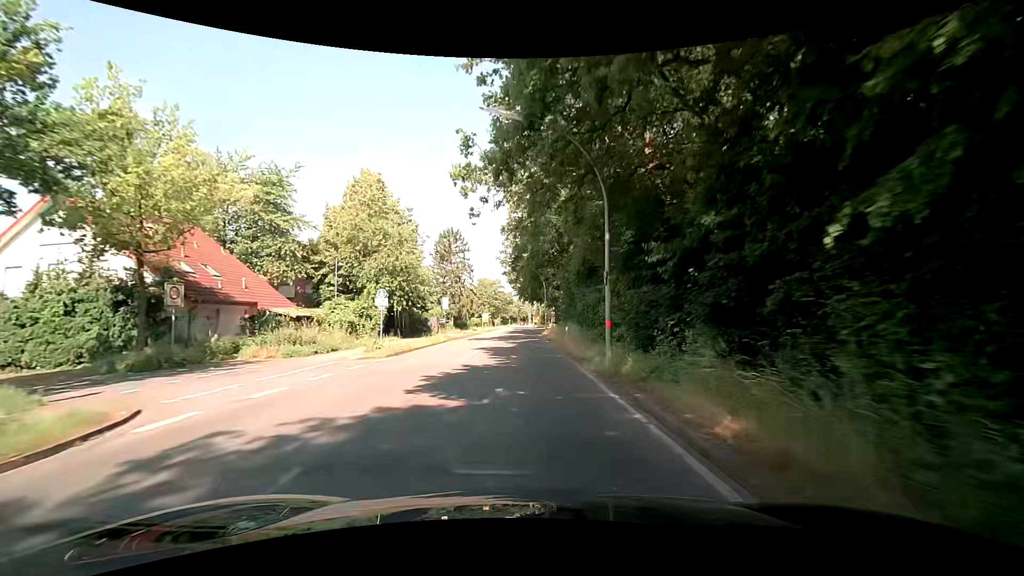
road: secondary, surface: asphalt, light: Day
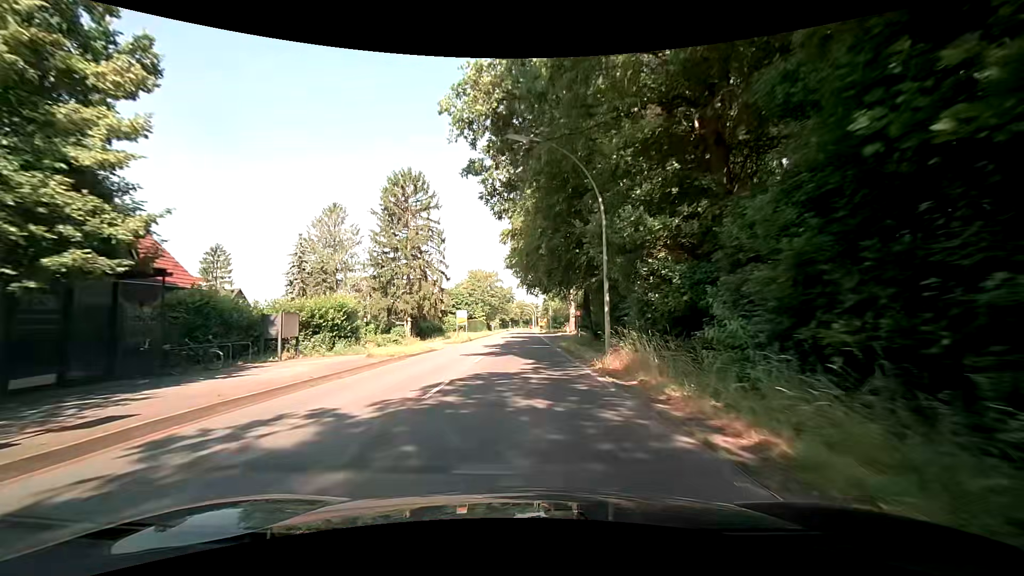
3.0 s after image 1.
(-0.5, +38.0) m; 0°
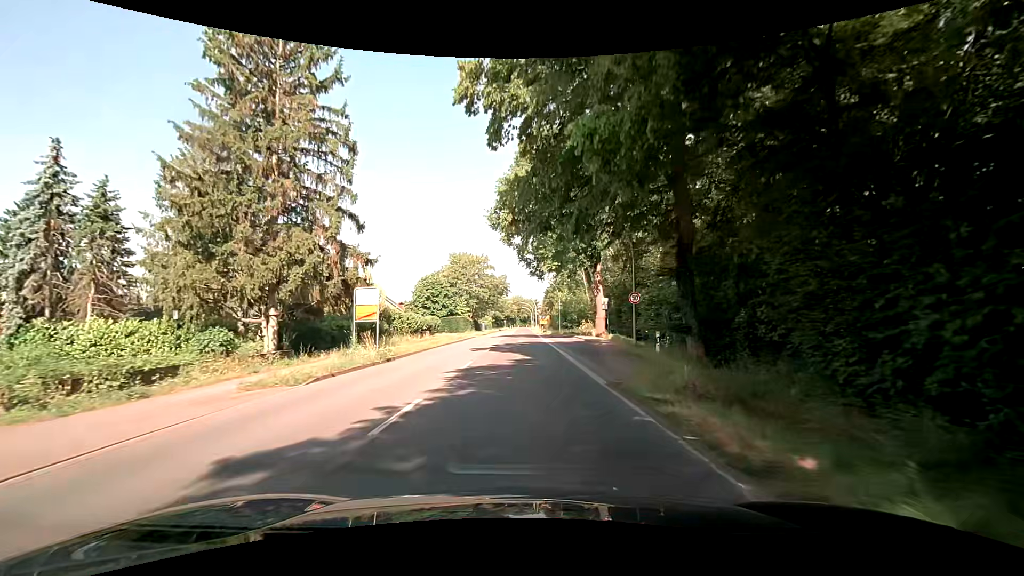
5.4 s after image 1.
(-0.4, +30.4) m; -1°
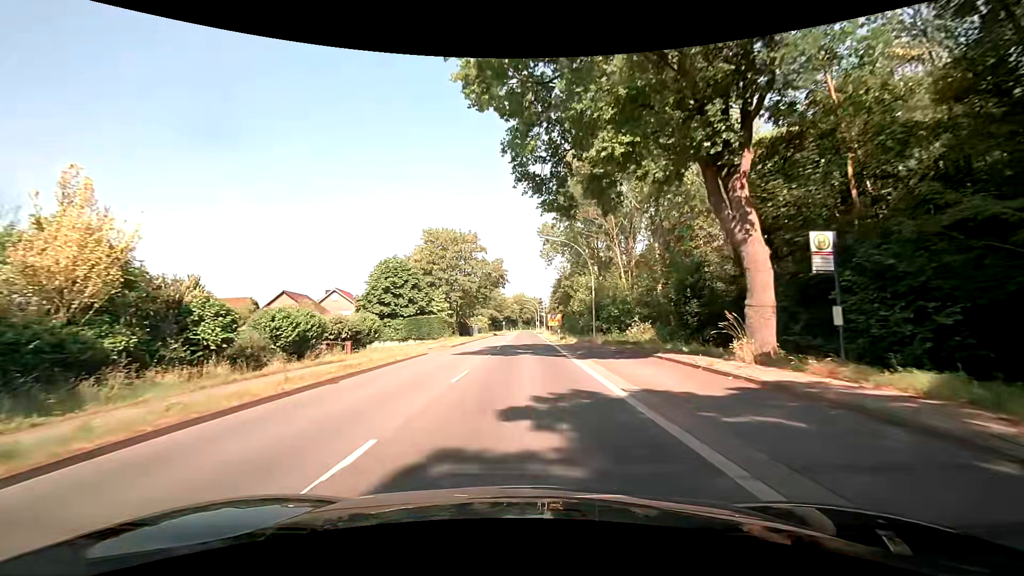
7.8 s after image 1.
(+0.2, +30.4) m; 0°
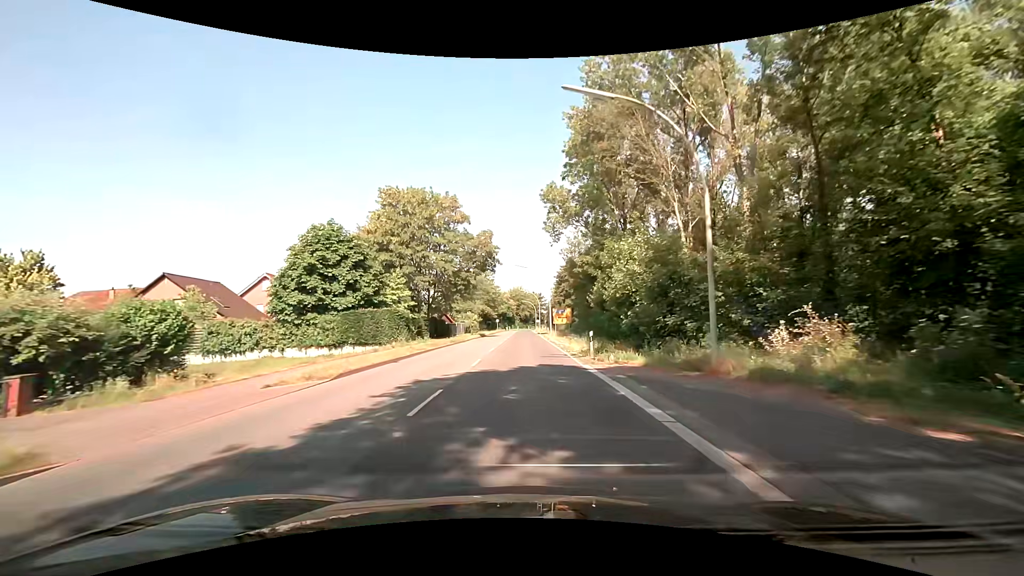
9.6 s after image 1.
(+0.2, +22.8) m; +3°
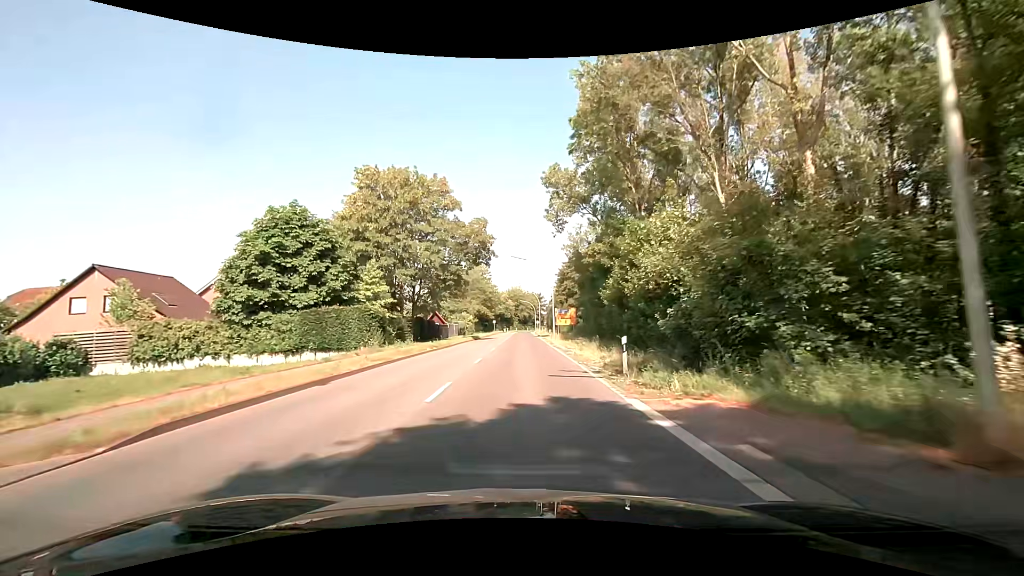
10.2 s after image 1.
(-0.2, +7.6) m; -2°
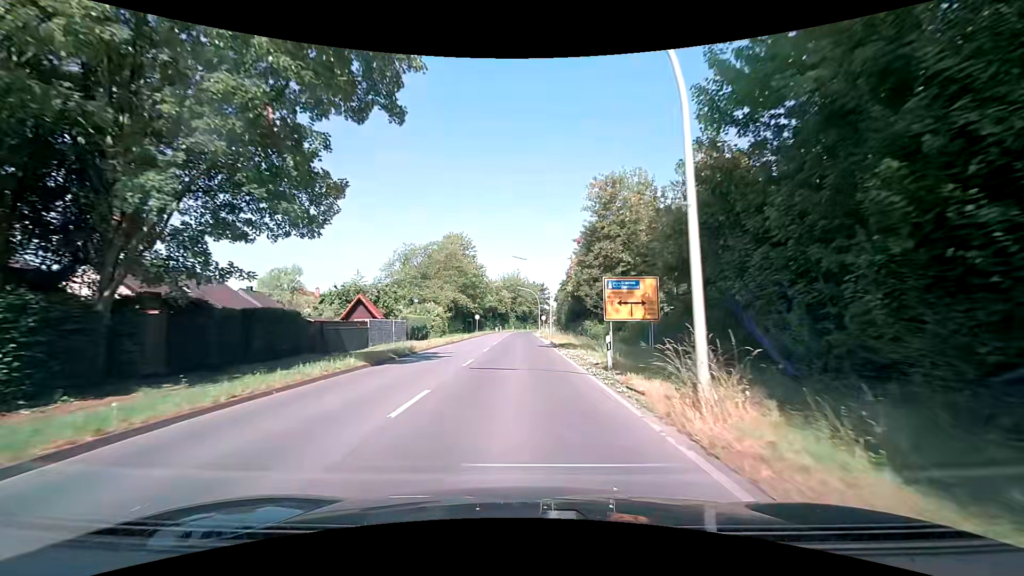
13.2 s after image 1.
(+0.6, +38.0) m; +1°
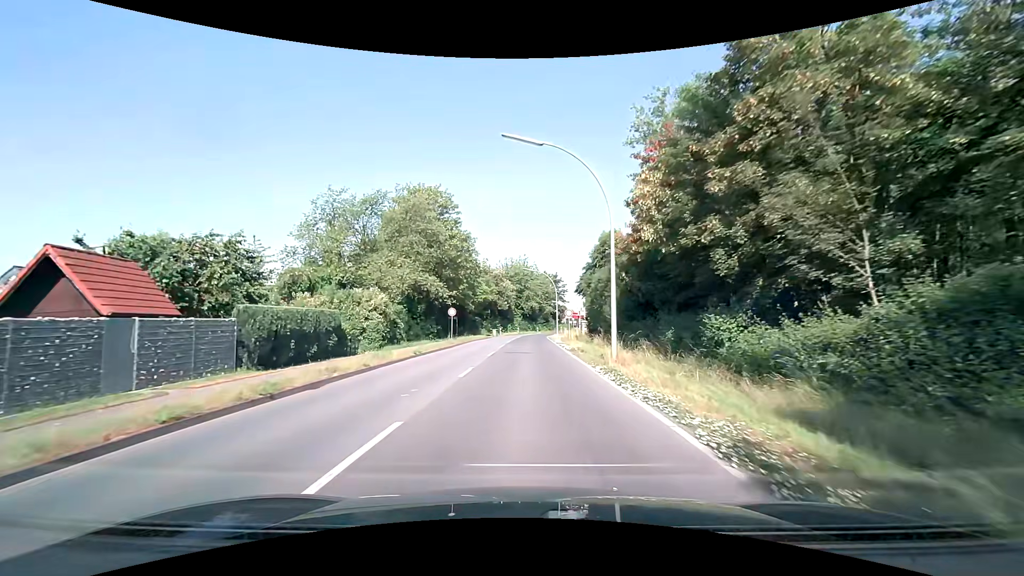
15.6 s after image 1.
(-0.5, +30.6) m; -2°
(0, +10) (0, +20) (0, +30) (0, +40) (+1, +50) (+1, +60) (+2, +70) (+4, +80) (+6, +90) (+9, +99) m
